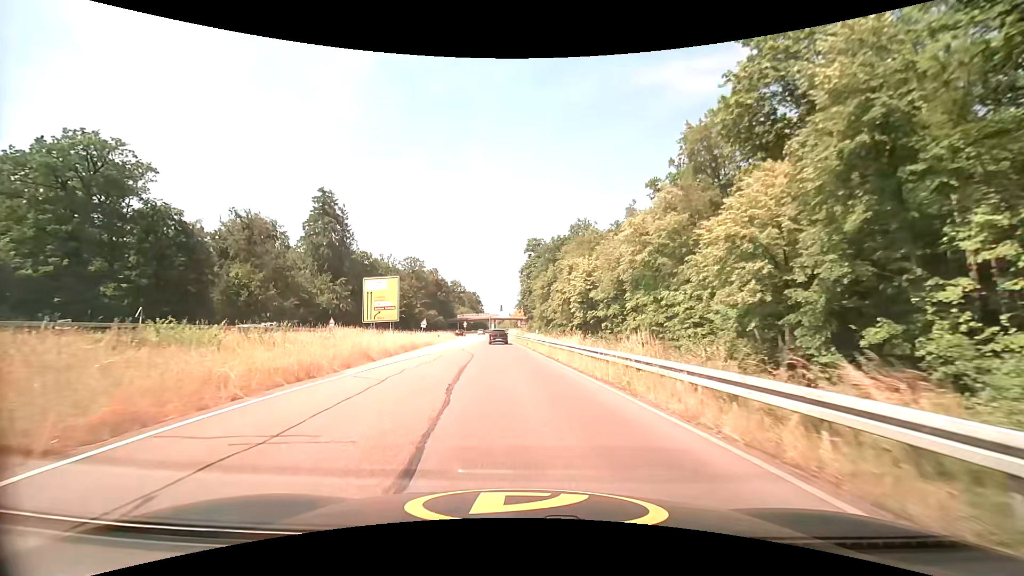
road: trunk_link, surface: asphalt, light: Day
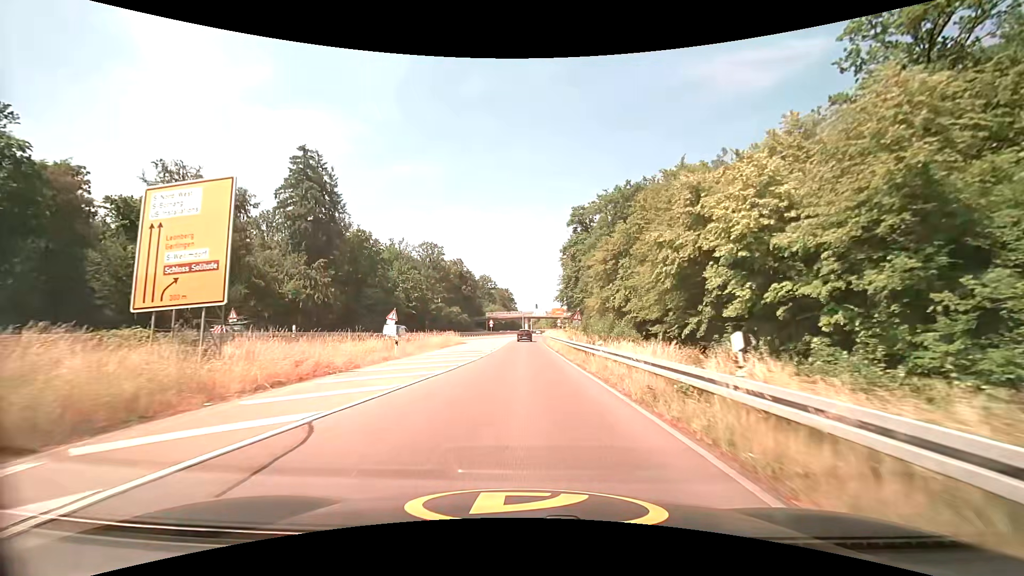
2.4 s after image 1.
(-1.5, +30.8) m; -4°
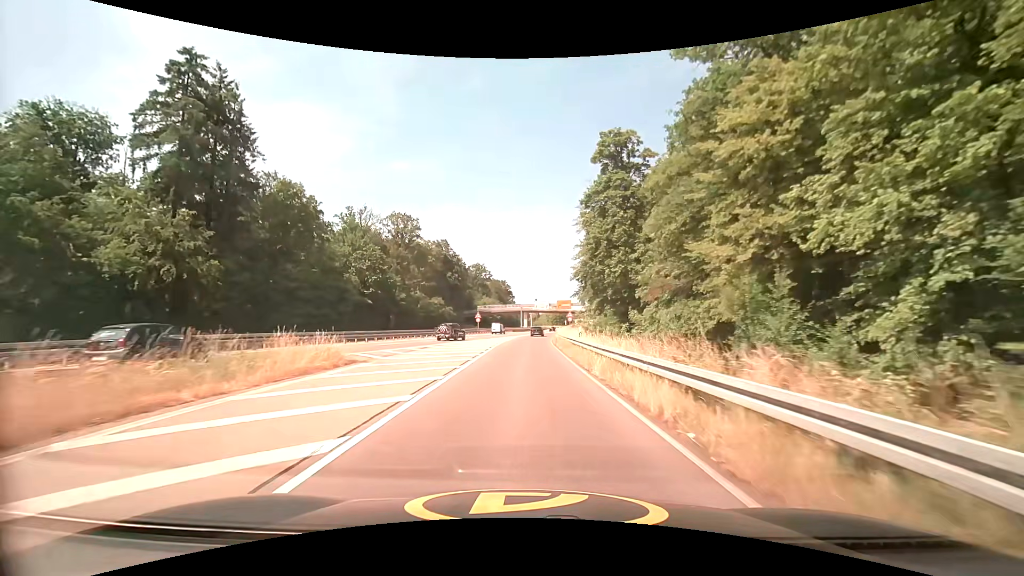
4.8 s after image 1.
(-0.2, +32.3) m; 0°
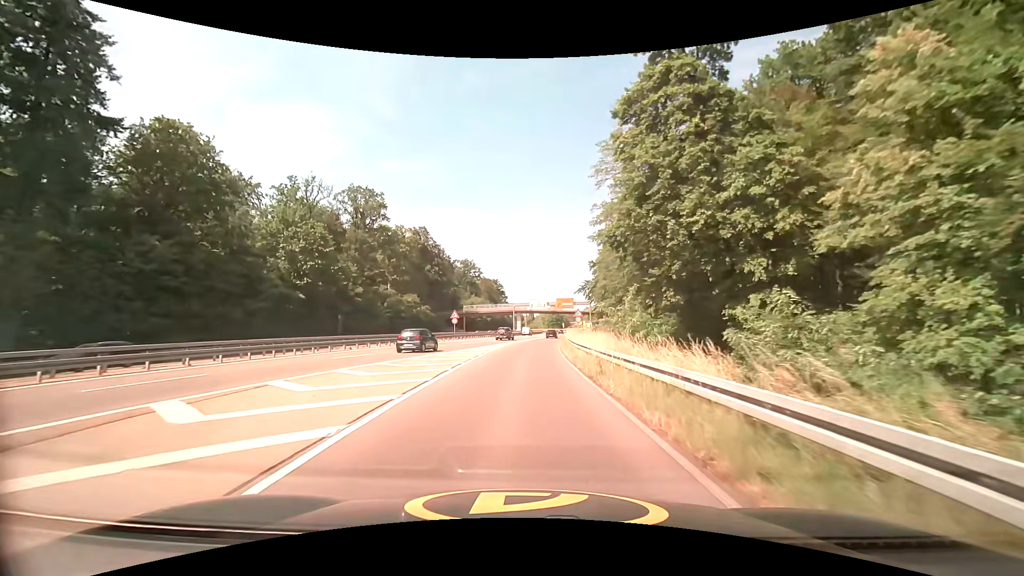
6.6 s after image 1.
(+0.2, +23.1) m; 0°
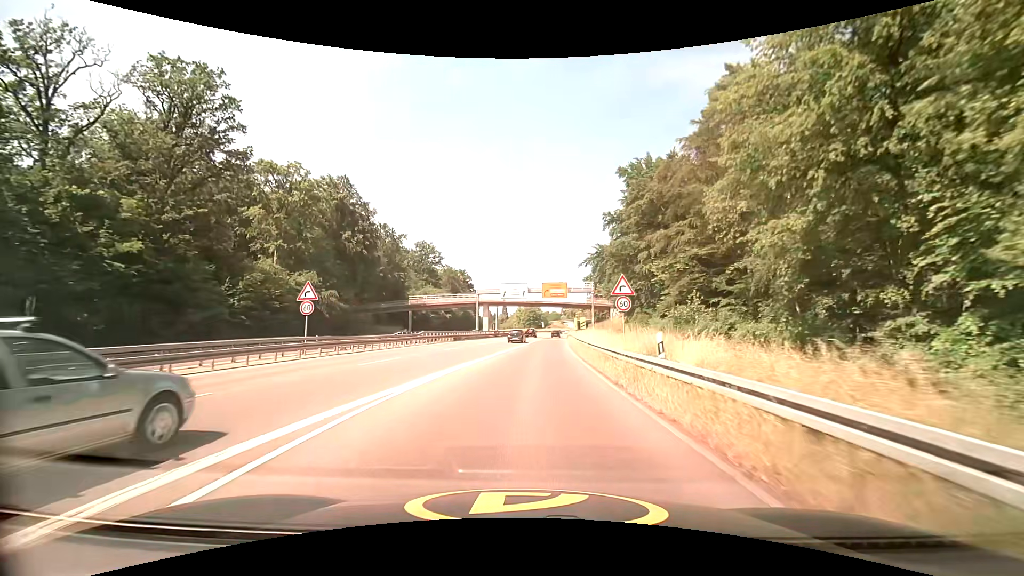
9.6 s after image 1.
(+0.7, +41.1) m; +3°
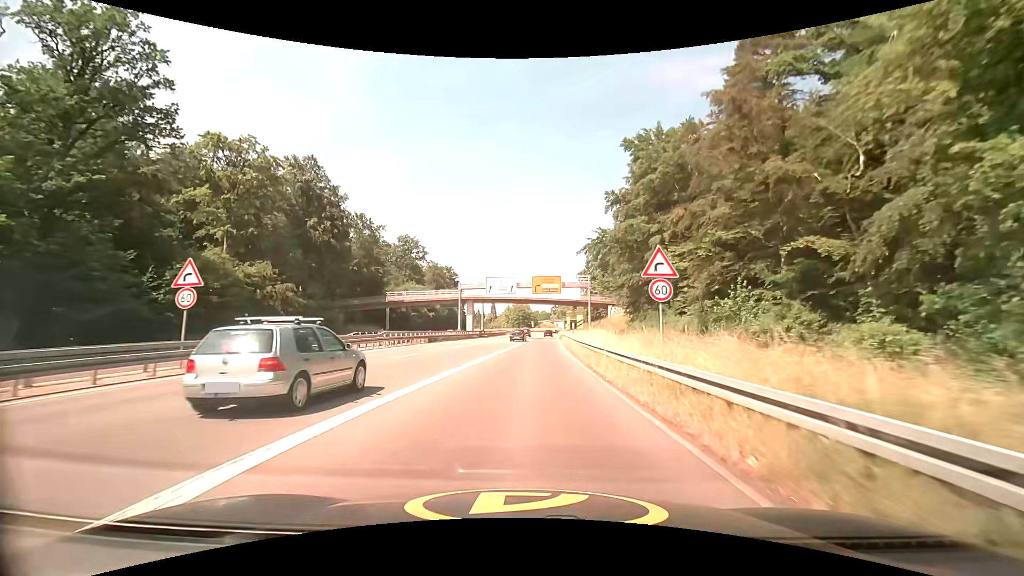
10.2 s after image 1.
(+0.1, +8.7) m; +2°
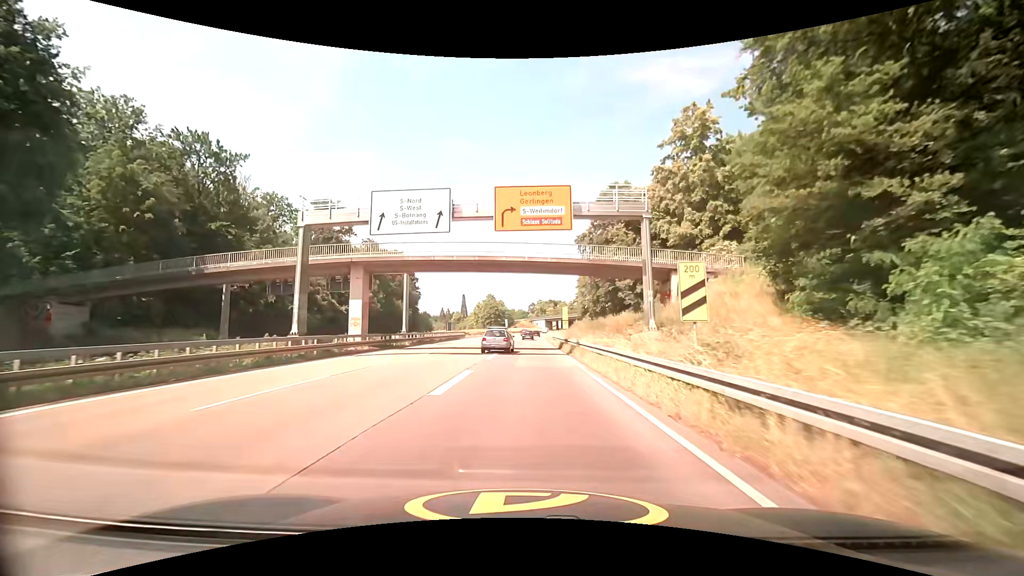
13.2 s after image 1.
(+1.3, +44.1) m; +3°
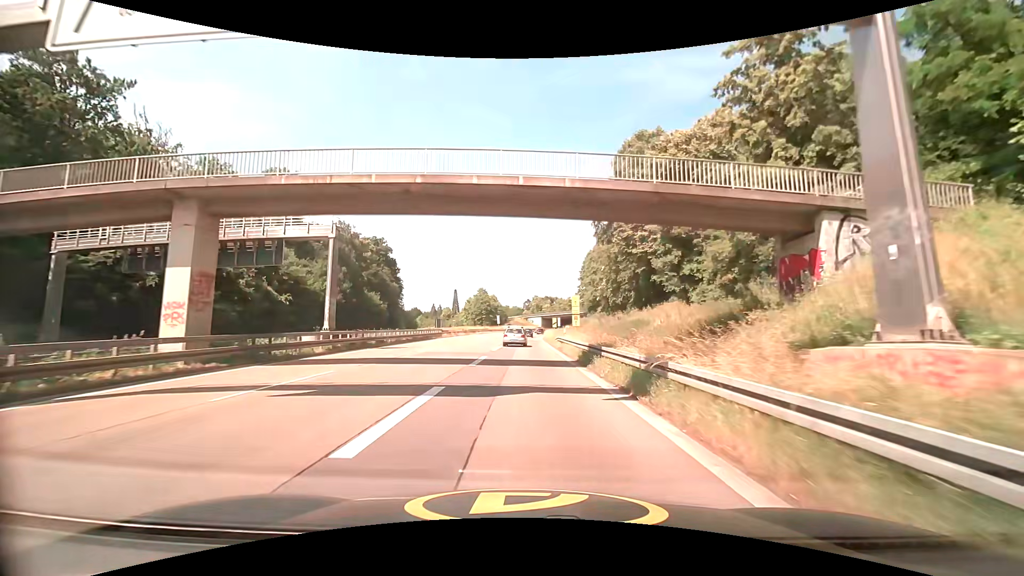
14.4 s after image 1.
(+0.1, +17.5) m; 0°
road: trunk
(0, +10) (0, +20) (0, +30) (0, +40) (0, +50) (0, +60) (0, +70) (0, +80) (-1, +90) (-1, +100) m
